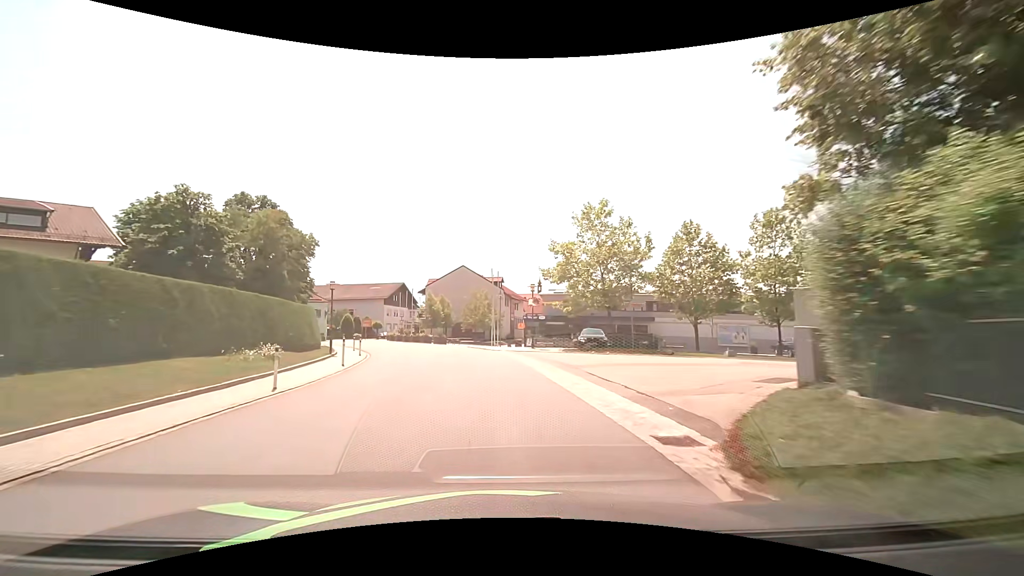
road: tertiary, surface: asphalt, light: Day
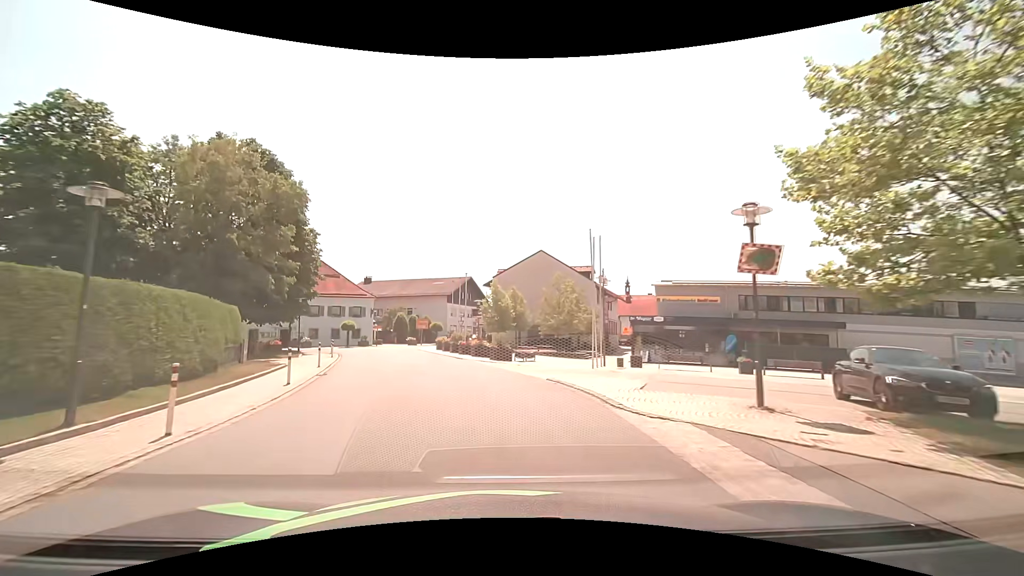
(-1.3, +19.5) m; -9°
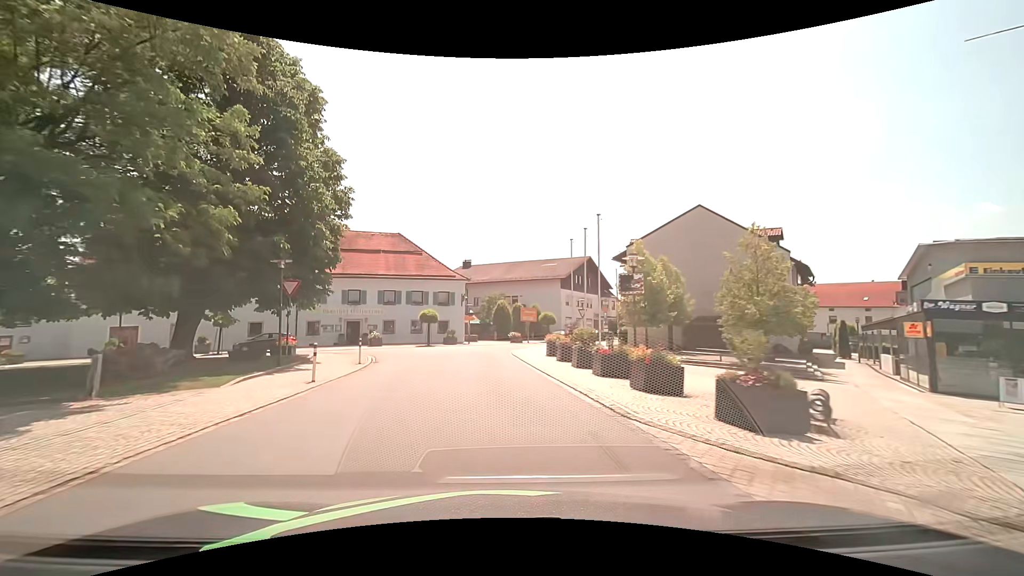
(-2.0, +18.0) m; -12°
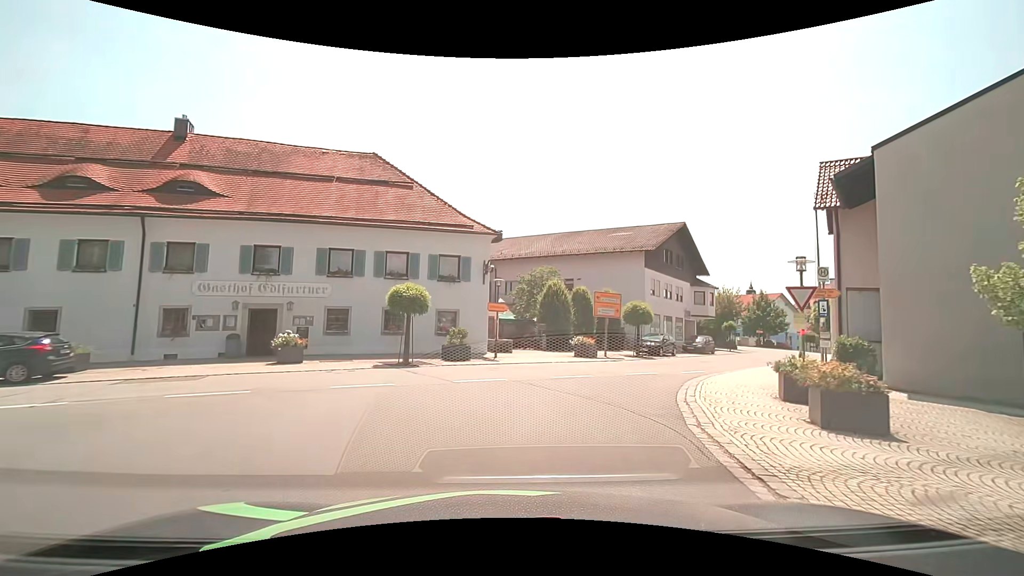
(-1.8, +23.4) m; -4°
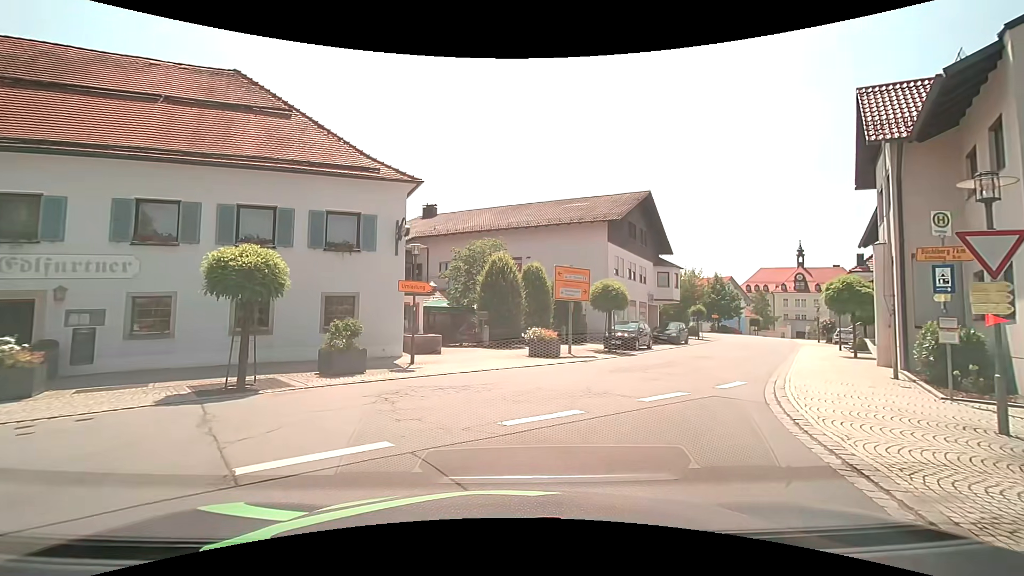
(+0.4, +7.5) m; +7°
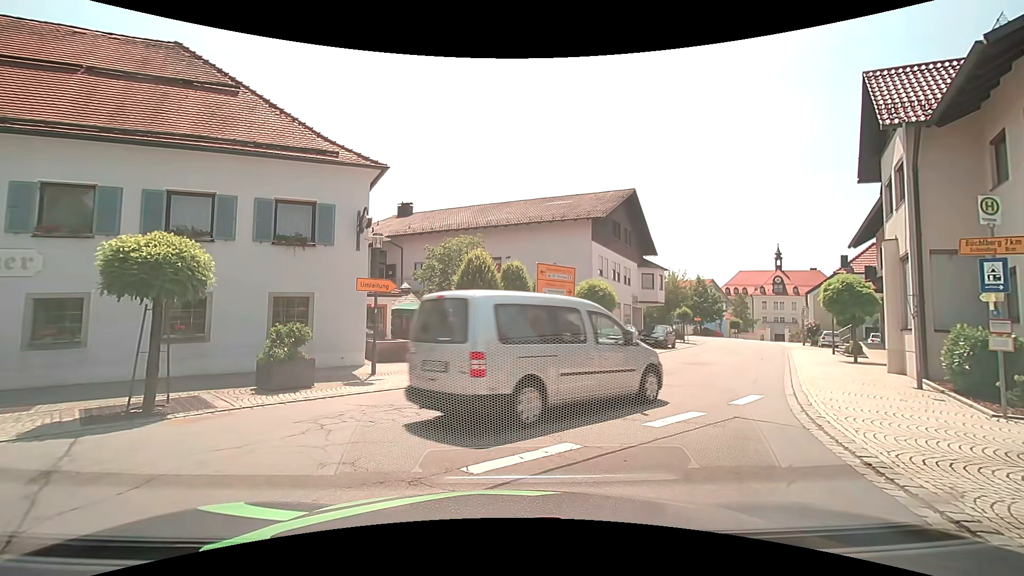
(0.0, +1.7) m; +1°
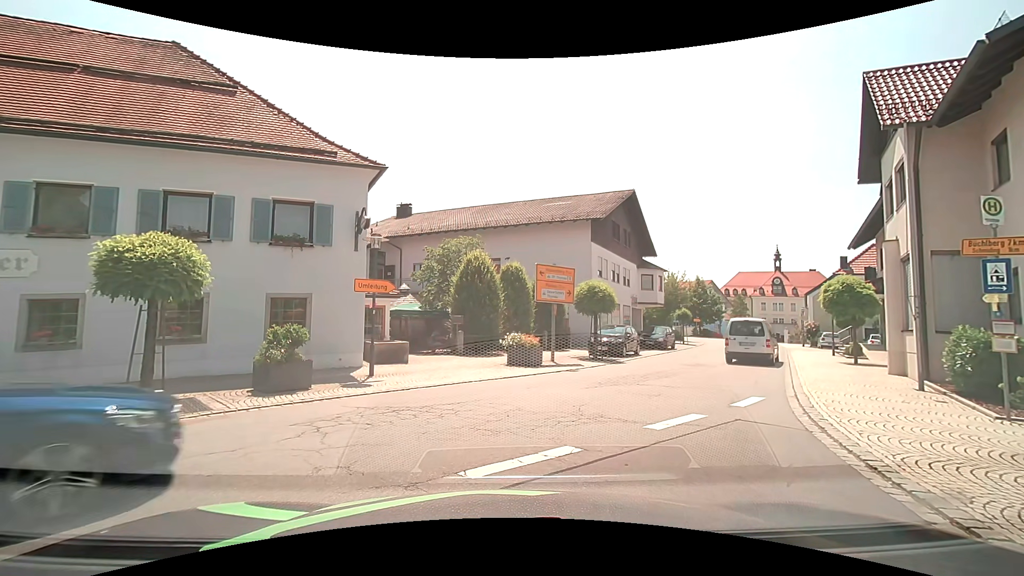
(0.0, +0.1) m; 0°
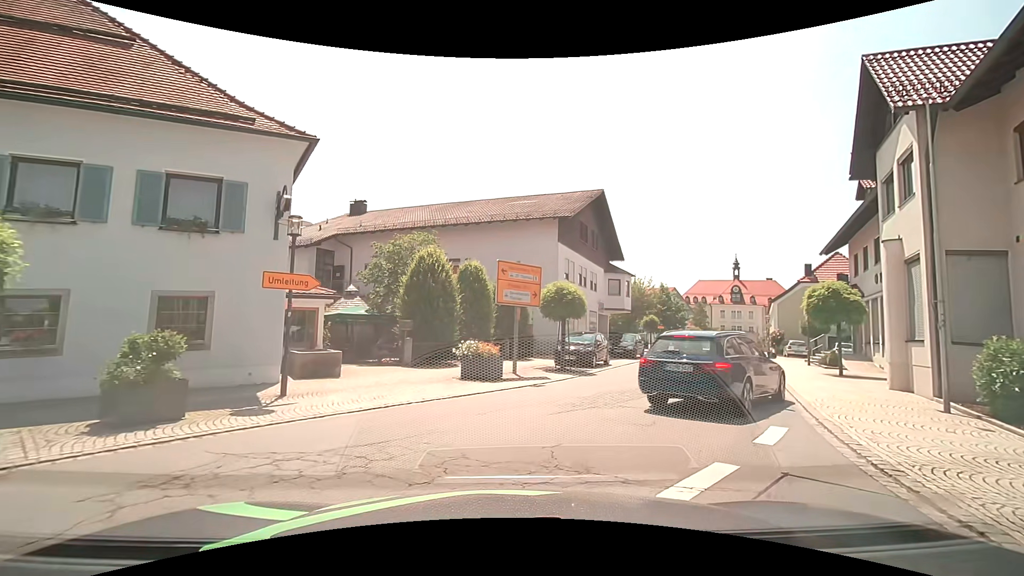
(+0.1, +2.8) m; +3°
(+2, +10) (+7, +18) (+11, +28) (+16, +37) (+20, +46) (+22, +55) (+20, +65) (+15, +73) (+9, +81) (+2, +89) m
